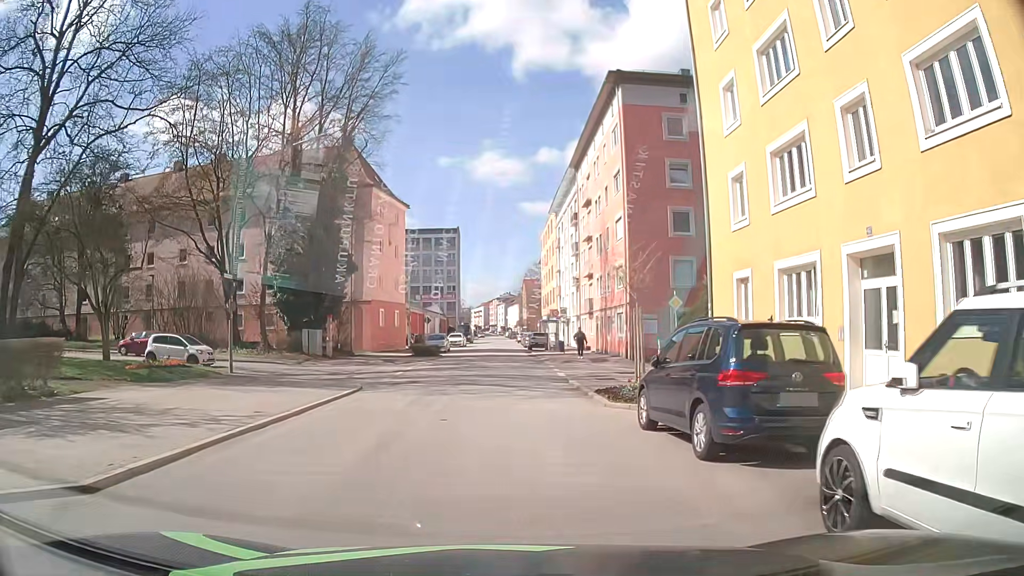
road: tertiary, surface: asphalt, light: Day
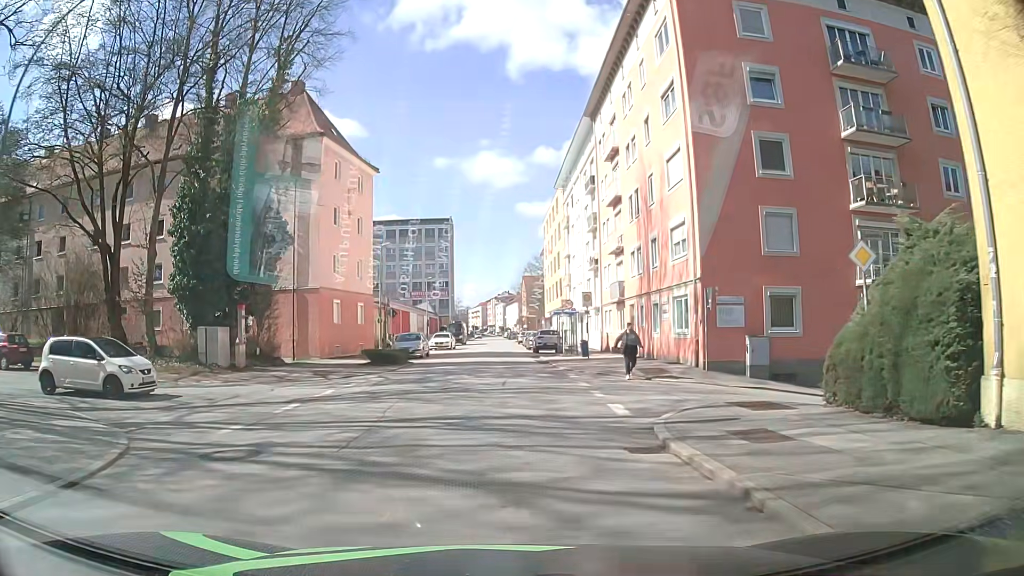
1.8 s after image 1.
(0.0, +13.9) m; 0°
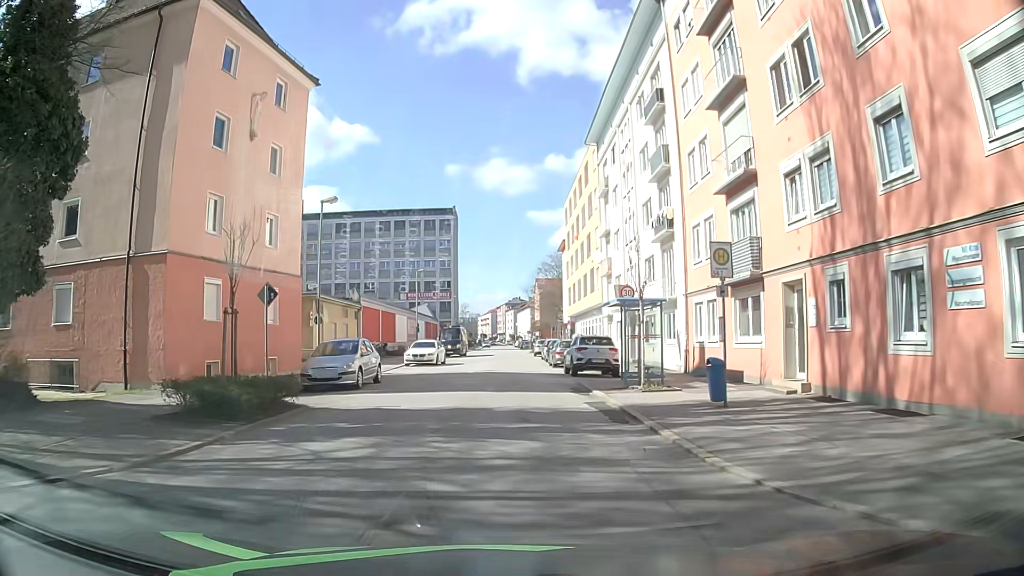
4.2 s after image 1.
(0.0, +18.6) m; 0°
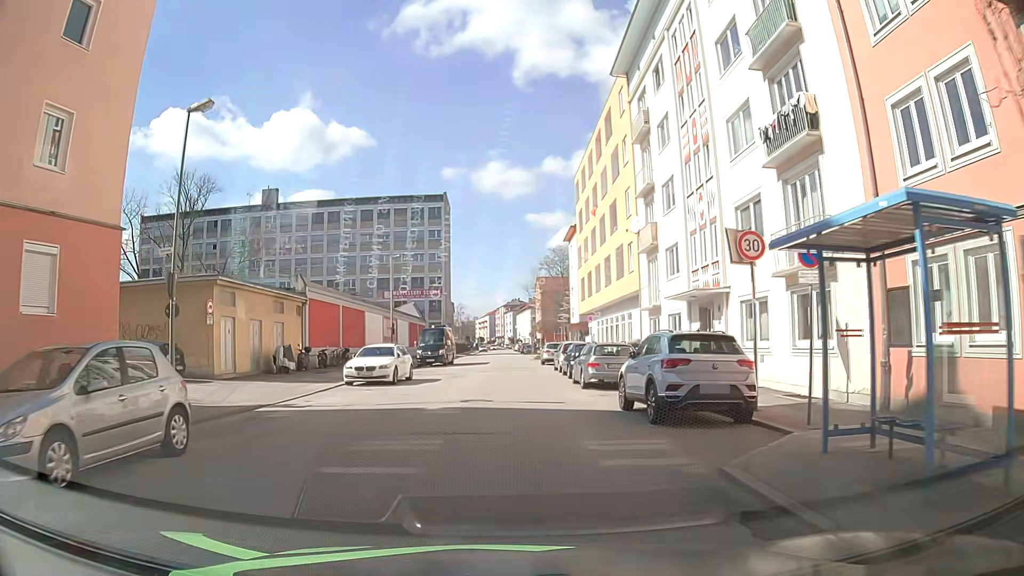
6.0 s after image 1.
(-0.1, +14.1) m; 0°
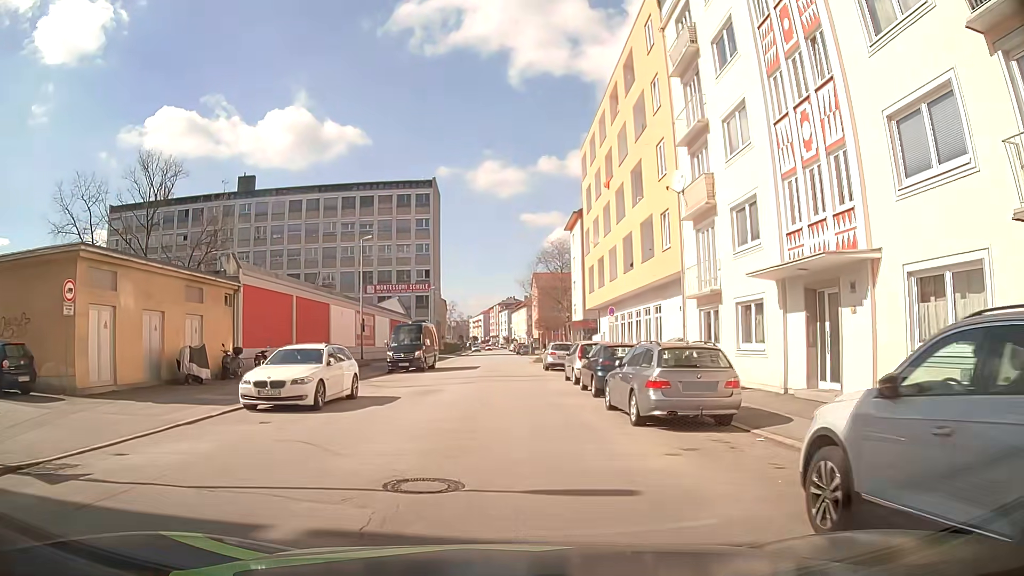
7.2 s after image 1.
(0.0, +9.3) m; -1°
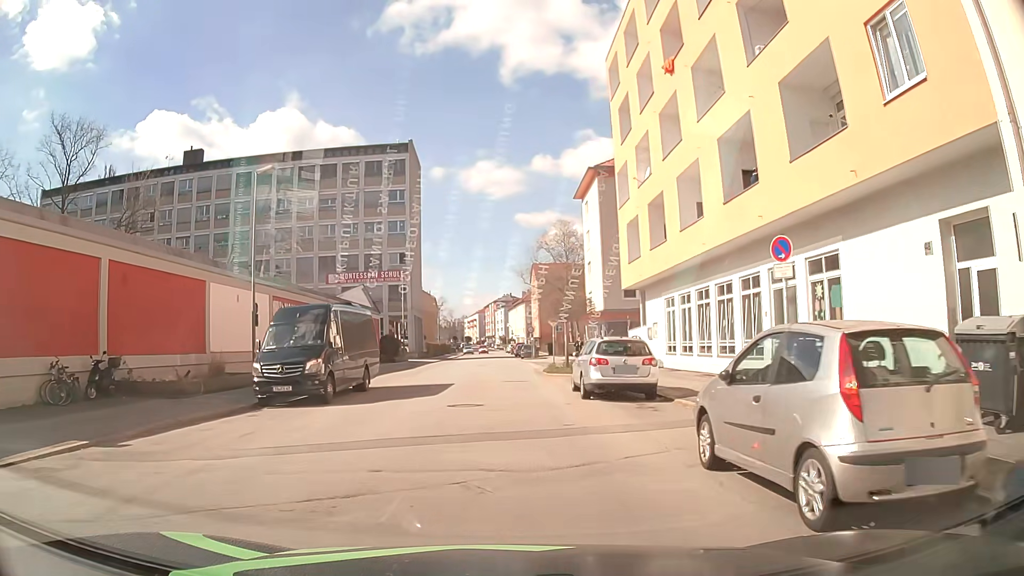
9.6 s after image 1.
(+0.7, +18.5) m; +1°
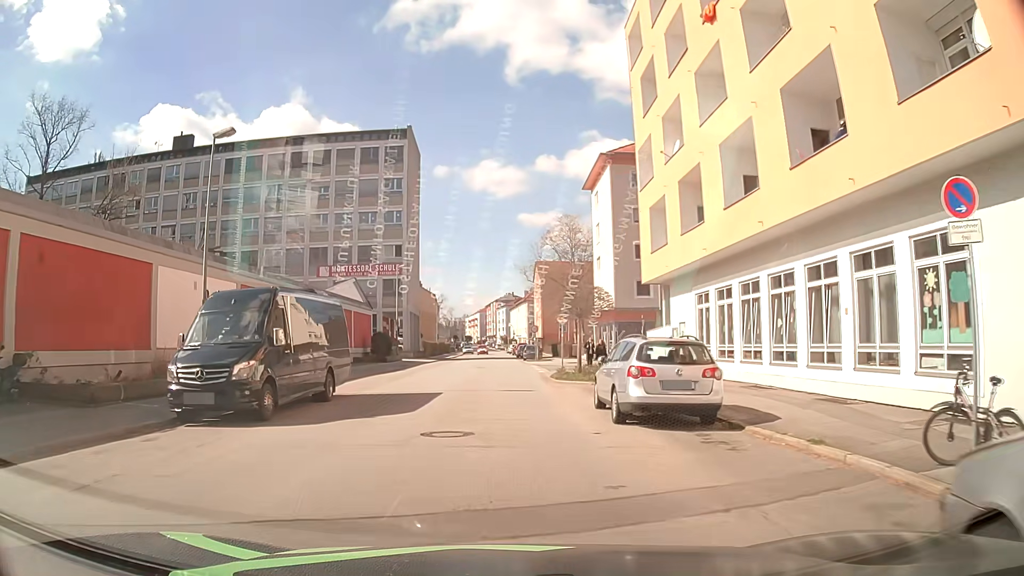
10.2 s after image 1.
(0.0, +4.7) m; 0°
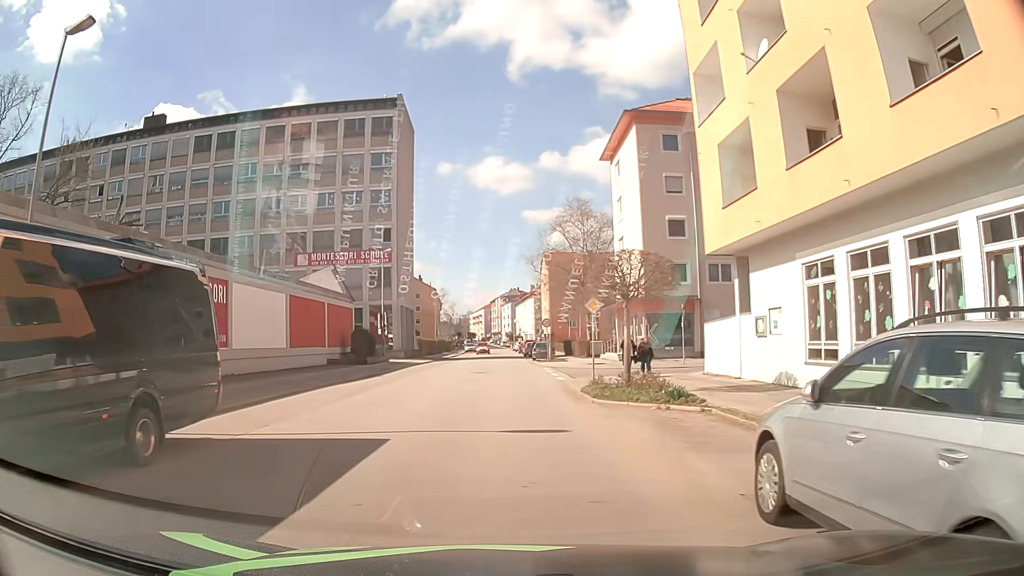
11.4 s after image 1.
(0.0, +9.3) m; 0°
(0, +10) (0, +20) (0, +30) (0, +40) (0, +50) (-1, +60) (-1, +70) (-1, +80) (-1, +90) (-1, +100) m
